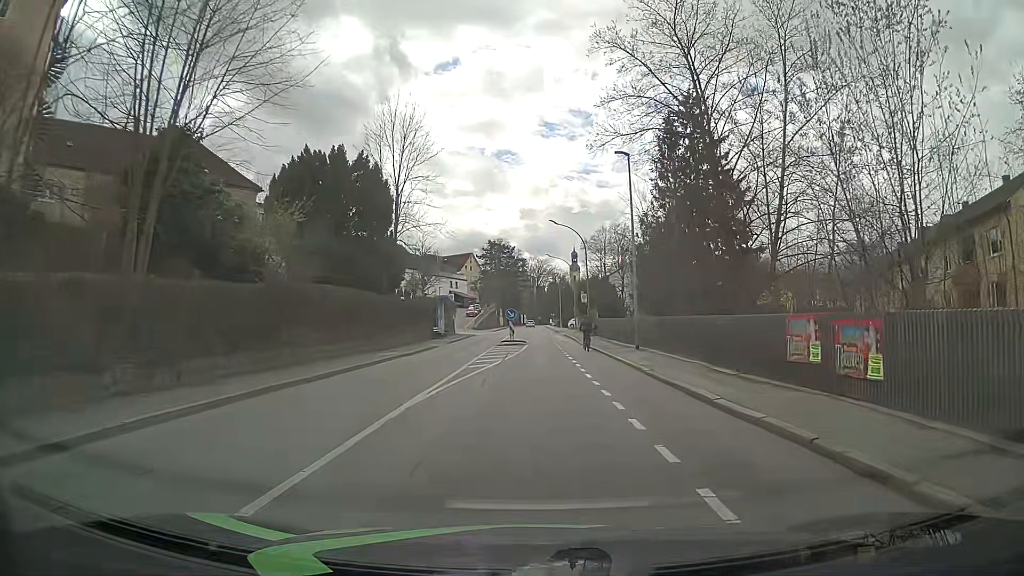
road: tertiary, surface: asphalt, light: Day
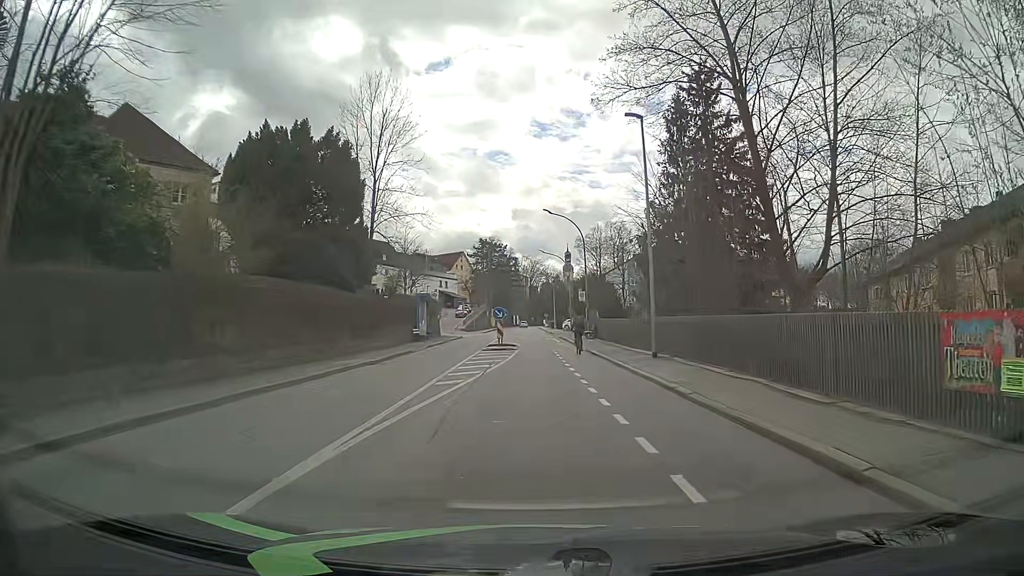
(-0.1, +5.4) m; 0°
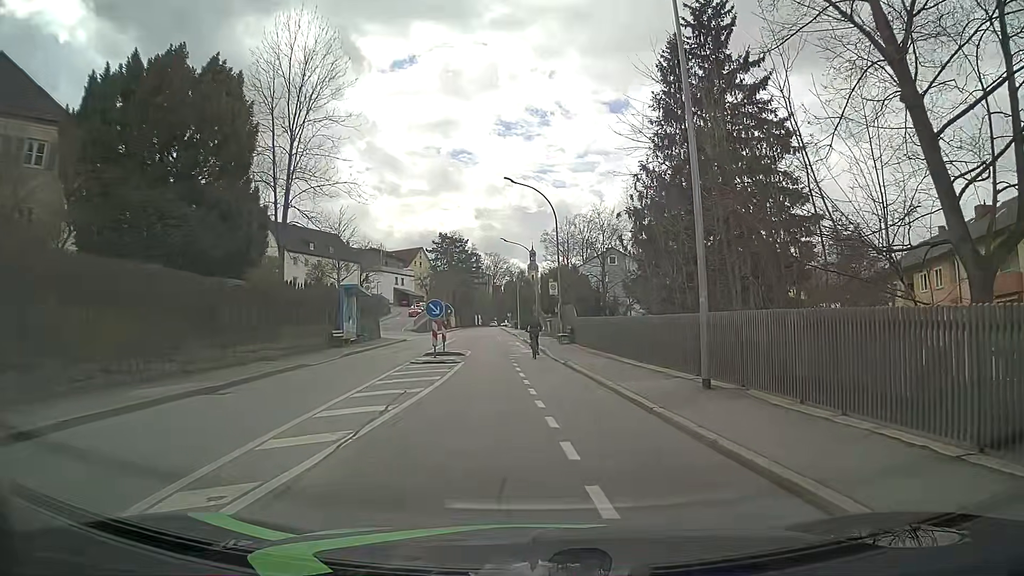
(+0.2, +10.4) m; +2°
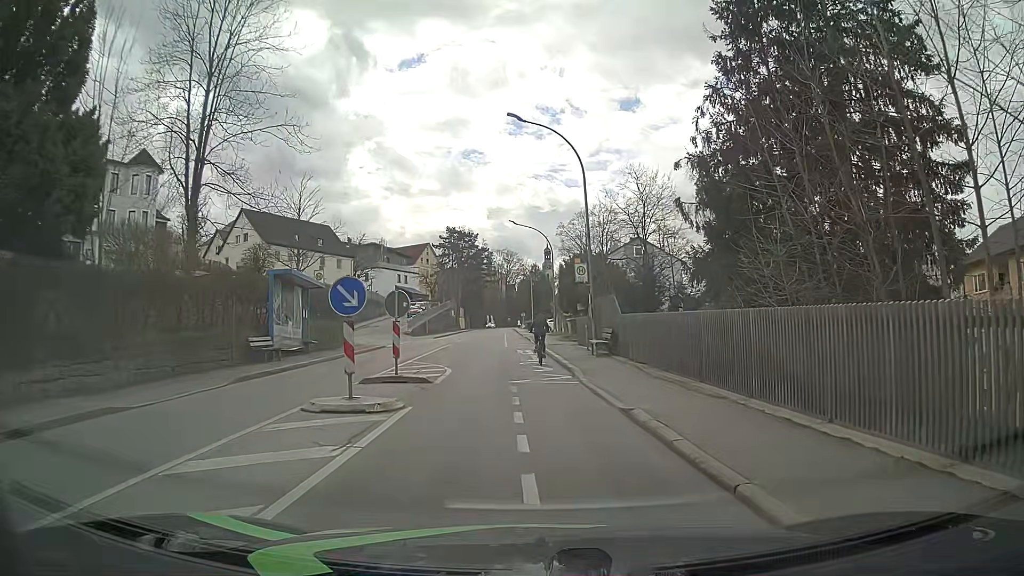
(0.0, +11.5) m; -2°
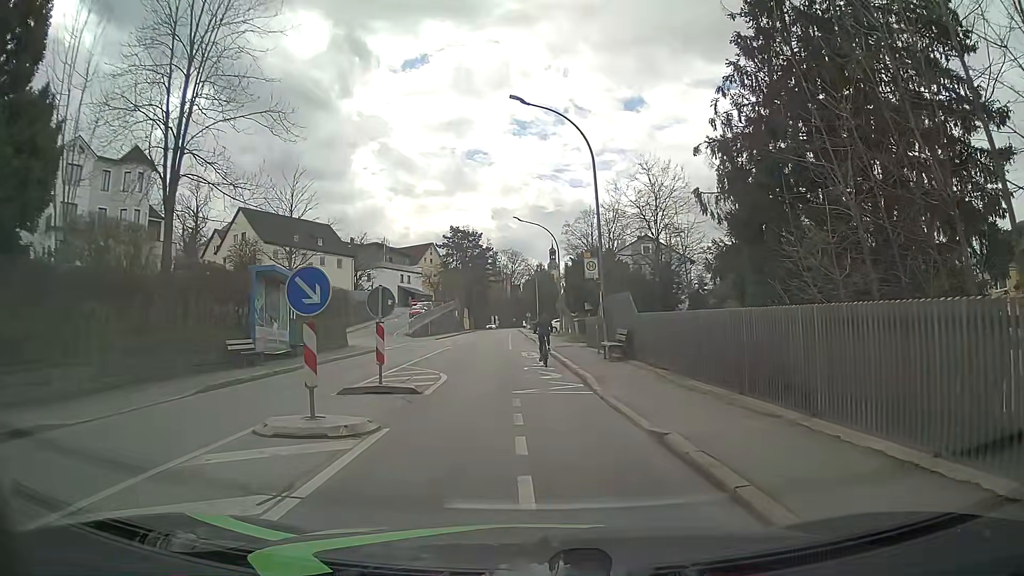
(+0.1, +2.1) m; 0°
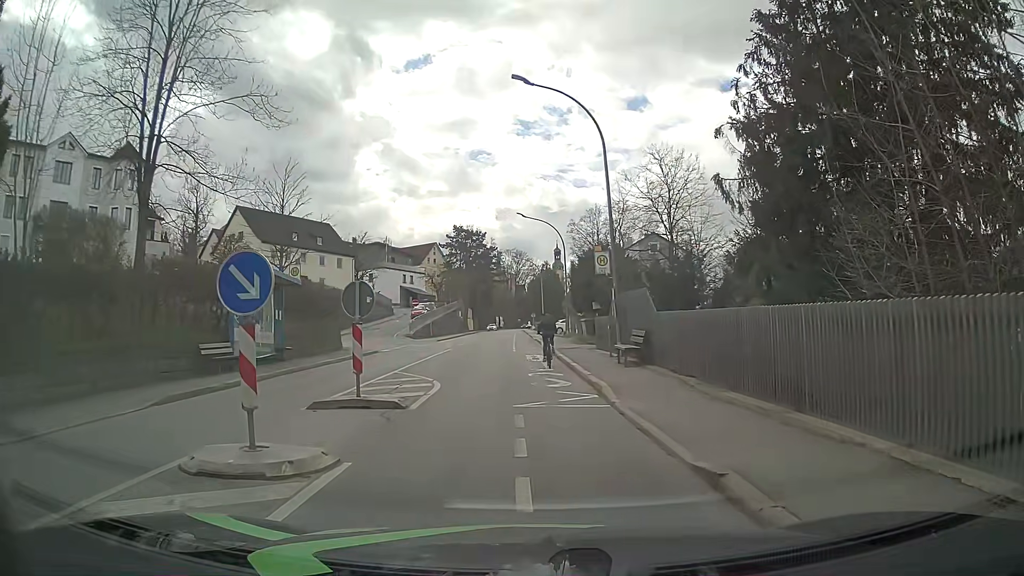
(+0.1, +2.1) m; 0°
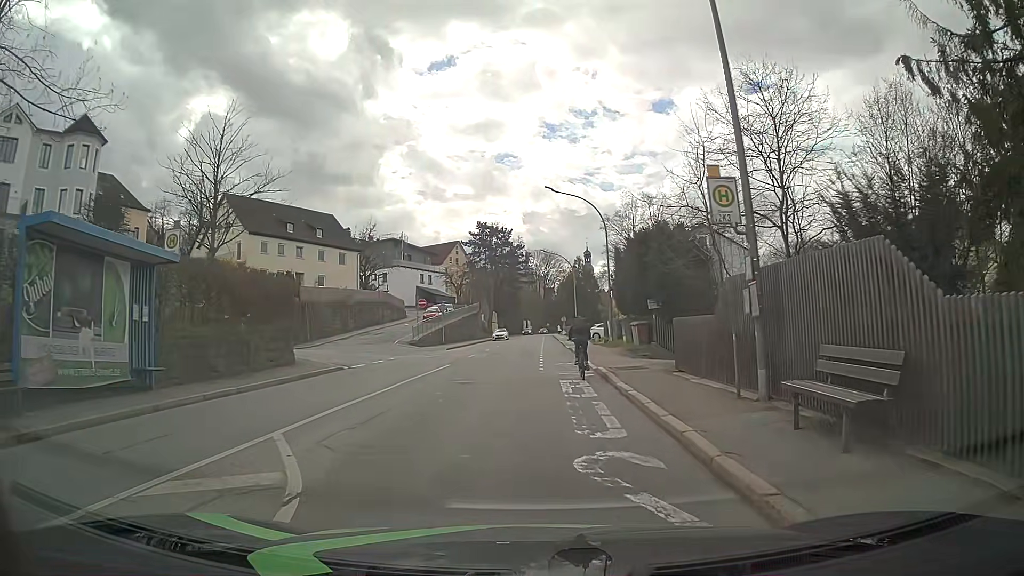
(+0.1, +10.9) m; -1°
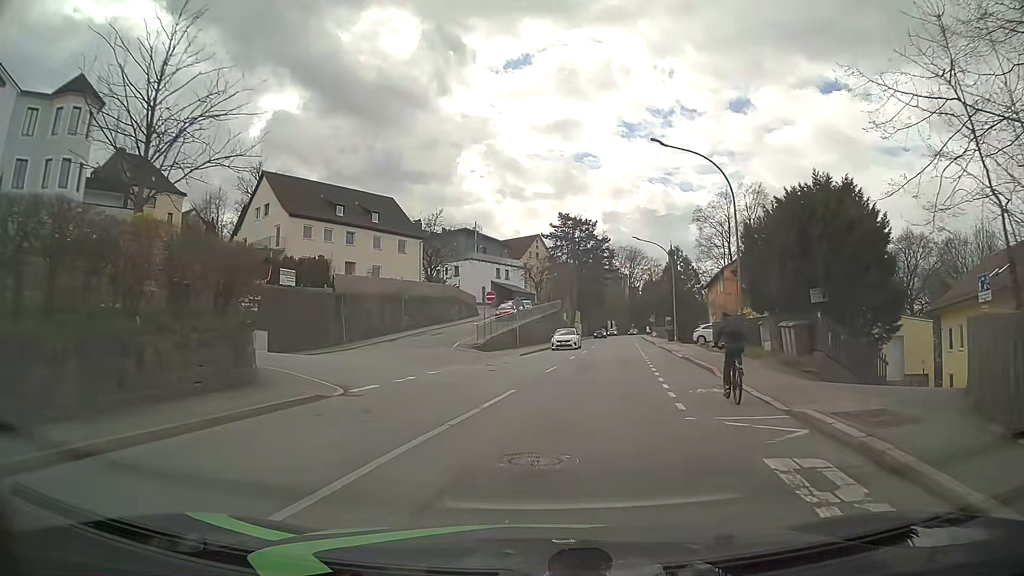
(-0.8, +10.3) m; -7°
(0, +10) (+1, +20) (+3, +30) (+4, +40) (+6, +50) (+7, +60) (+8, +69) (+10, +79) (+11, +89) (+12, +99) m
